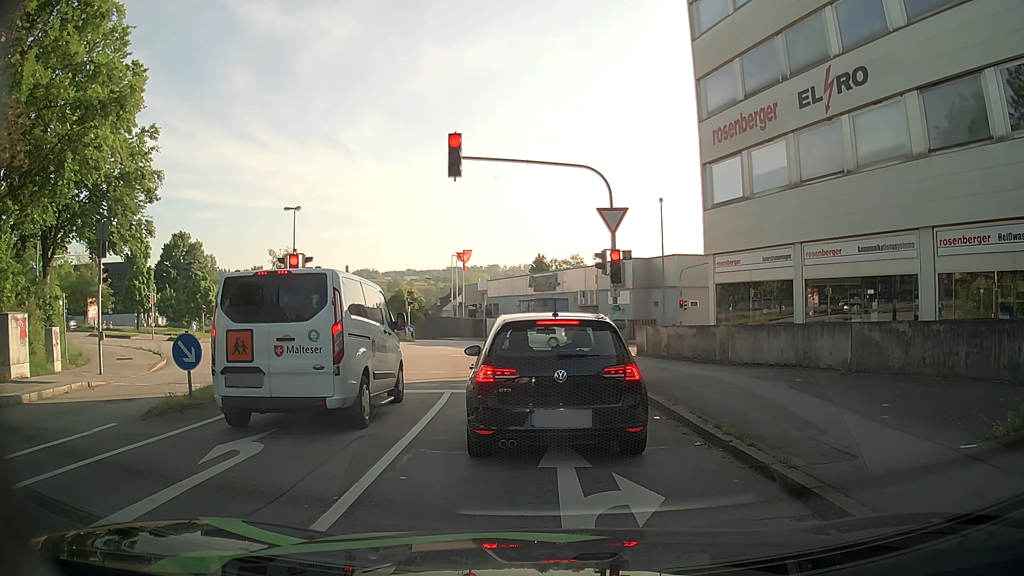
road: tertiary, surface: asphalt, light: Day
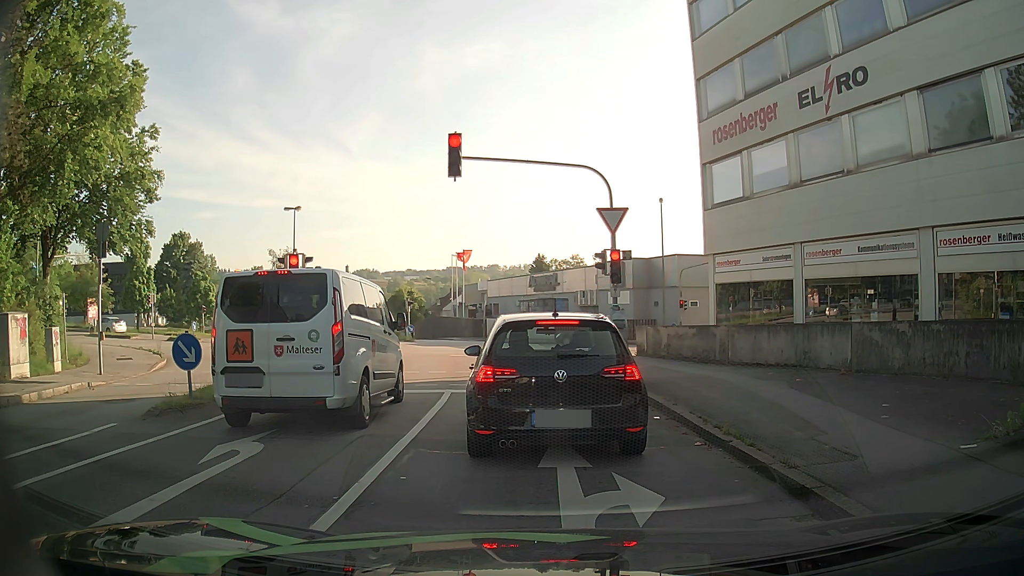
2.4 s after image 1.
(0.0, 0.0) m; 0°
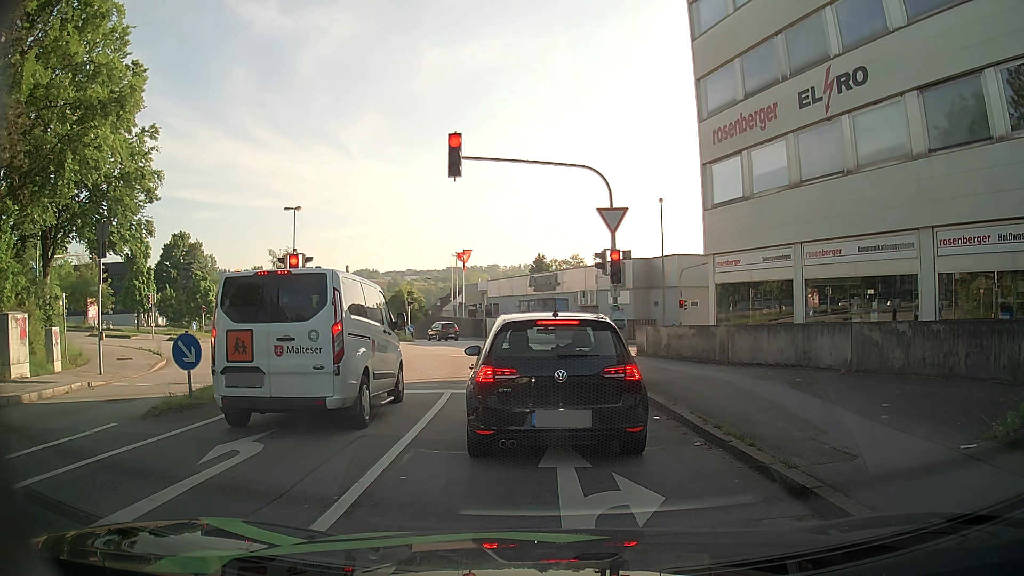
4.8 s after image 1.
(0.0, 0.0) m; 0°
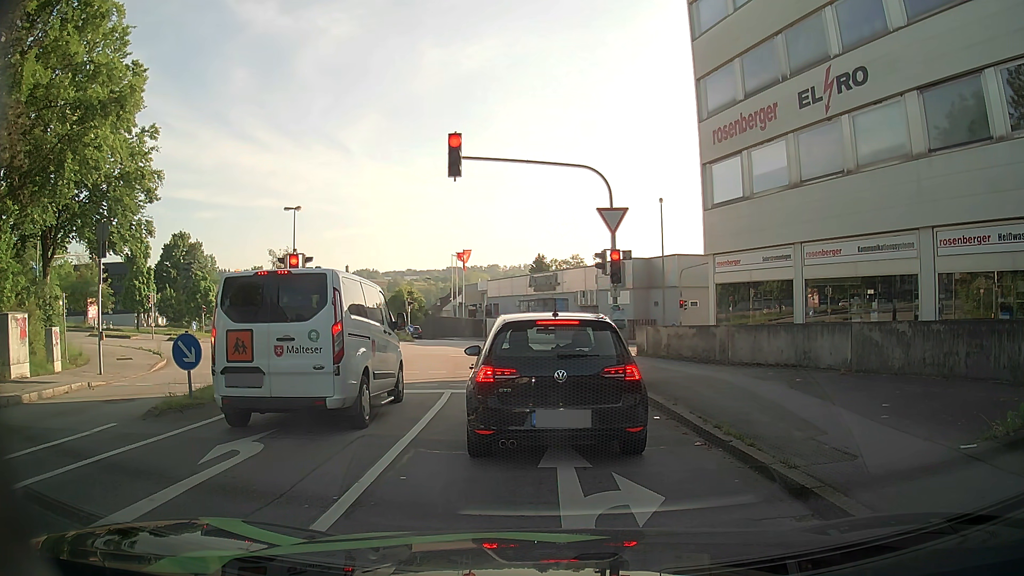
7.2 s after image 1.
(0.0, 0.0) m; 0°
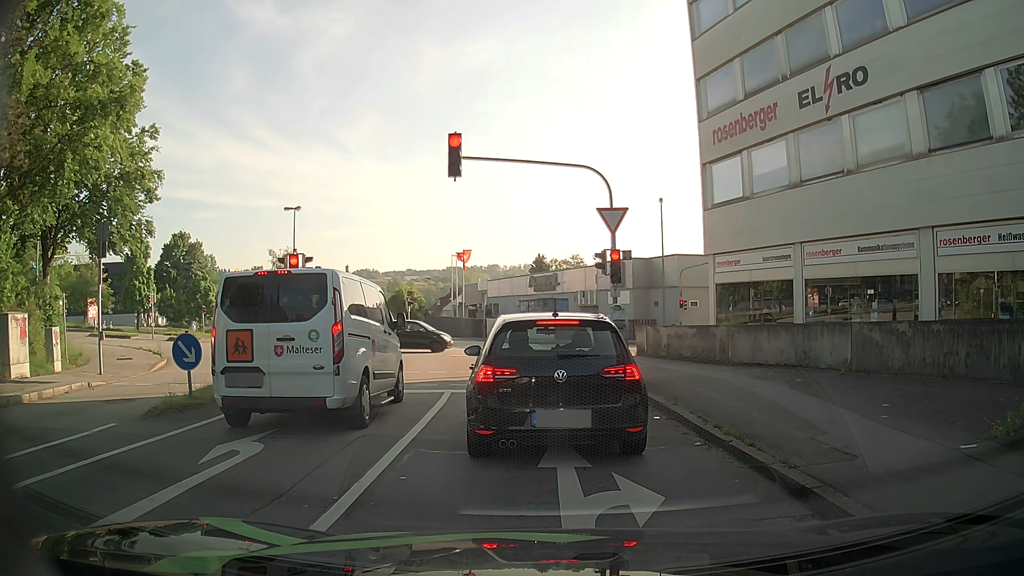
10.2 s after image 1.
(0.0, 0.0) m; 0°
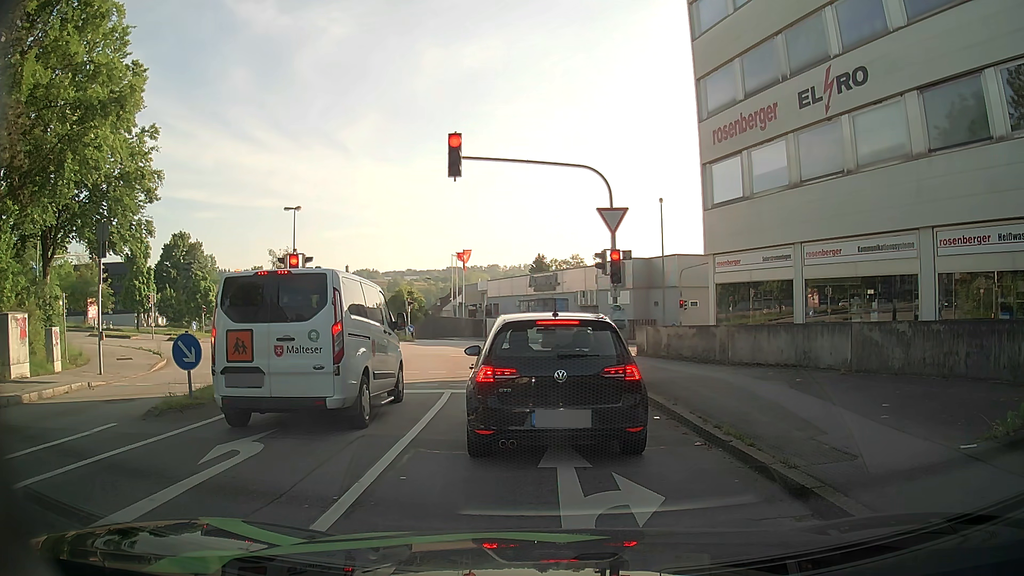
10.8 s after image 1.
(0.0, 0.0) m; 0°
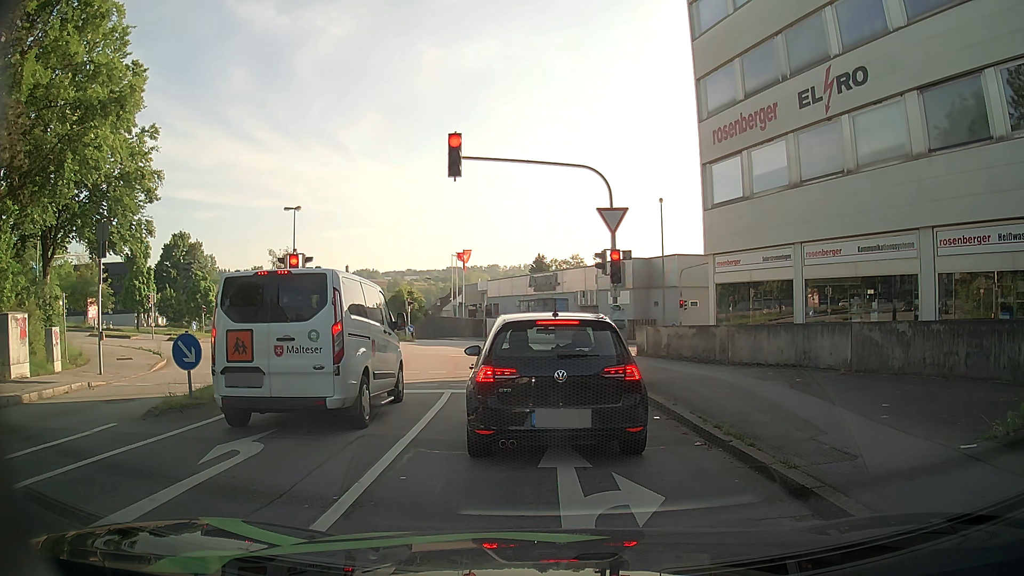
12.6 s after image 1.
(0.0, 0.0) m; 0°
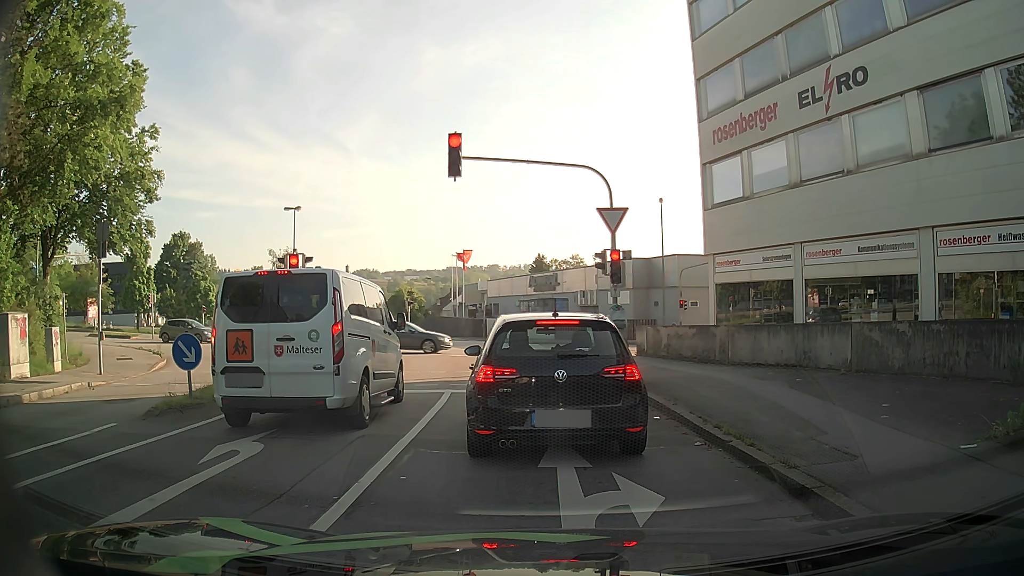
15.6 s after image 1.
(0.0, 0.0) m; 0°
